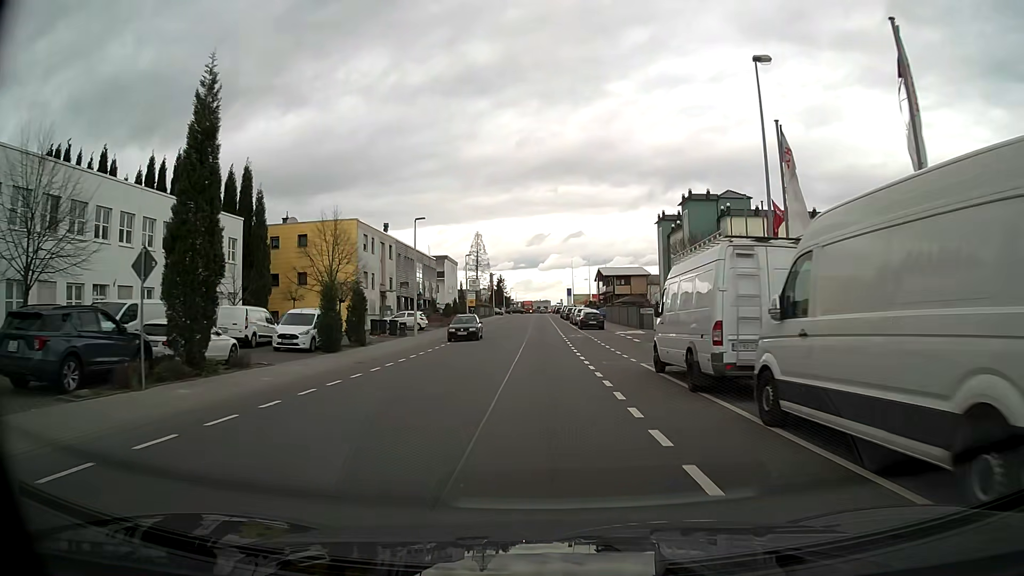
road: tertiary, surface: asphalt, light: Day
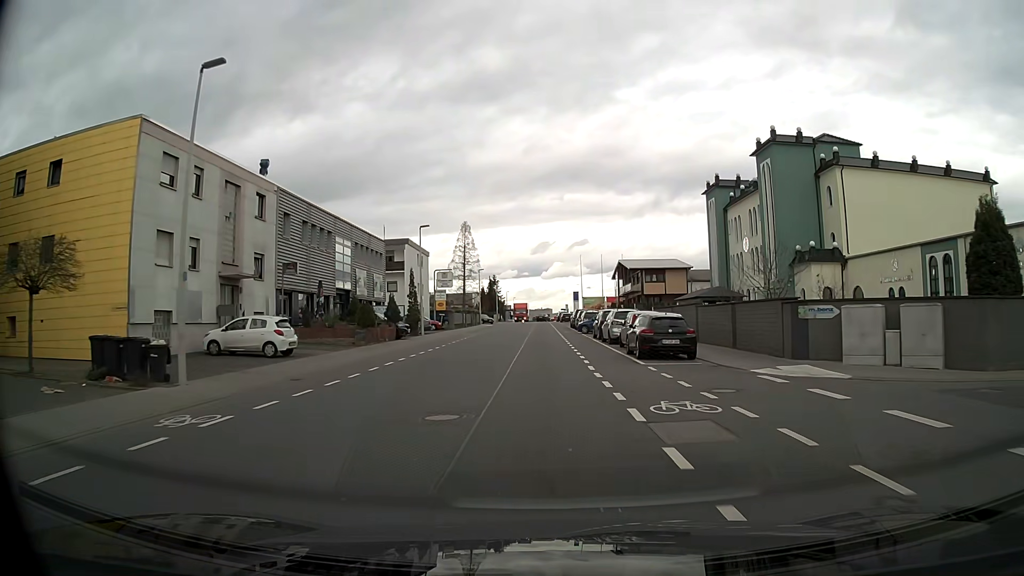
(0.0, +29.9) m; 0°
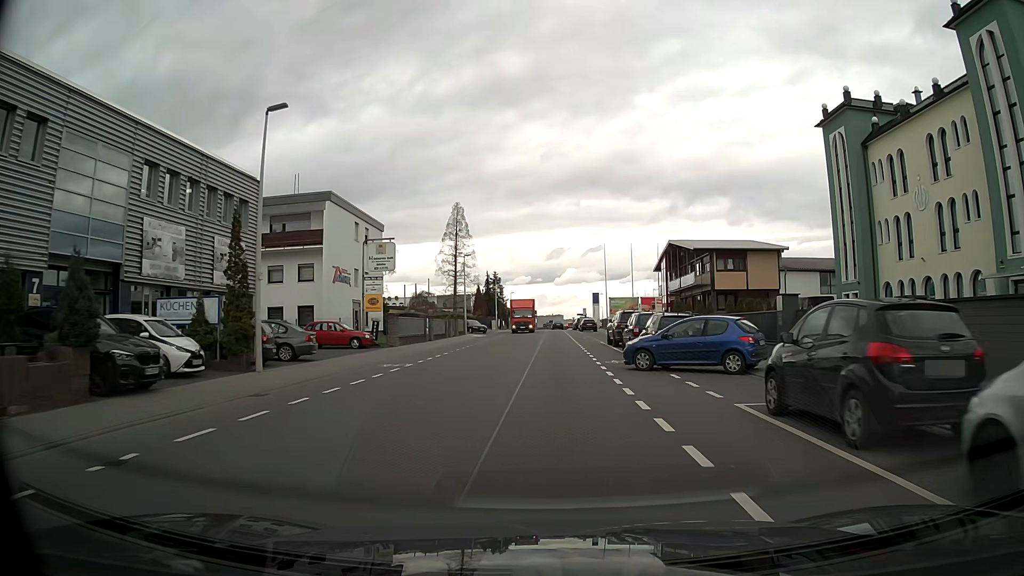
(-0.1, +29.1) m; -1°
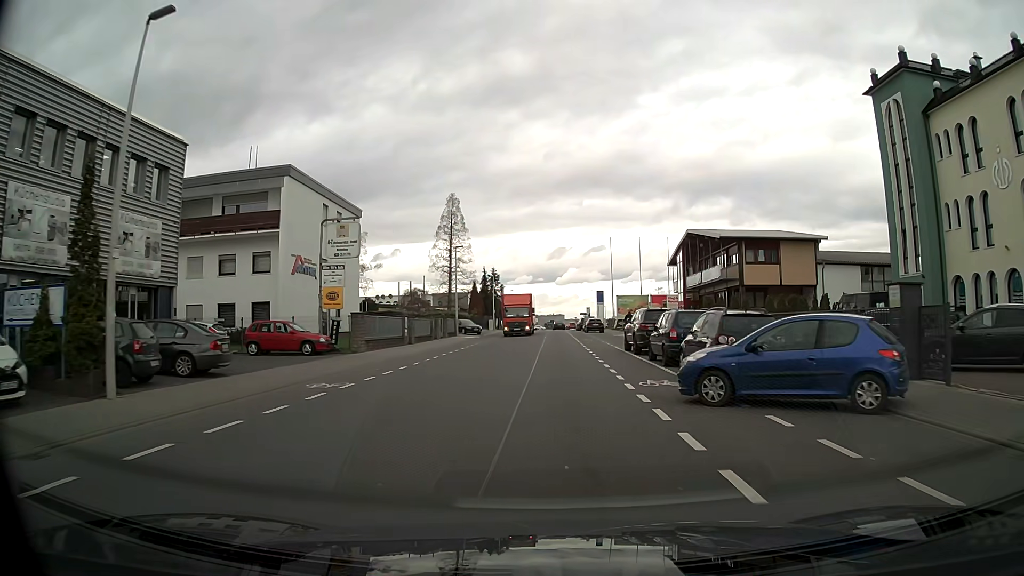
(0.0, +7.4) m; 0°
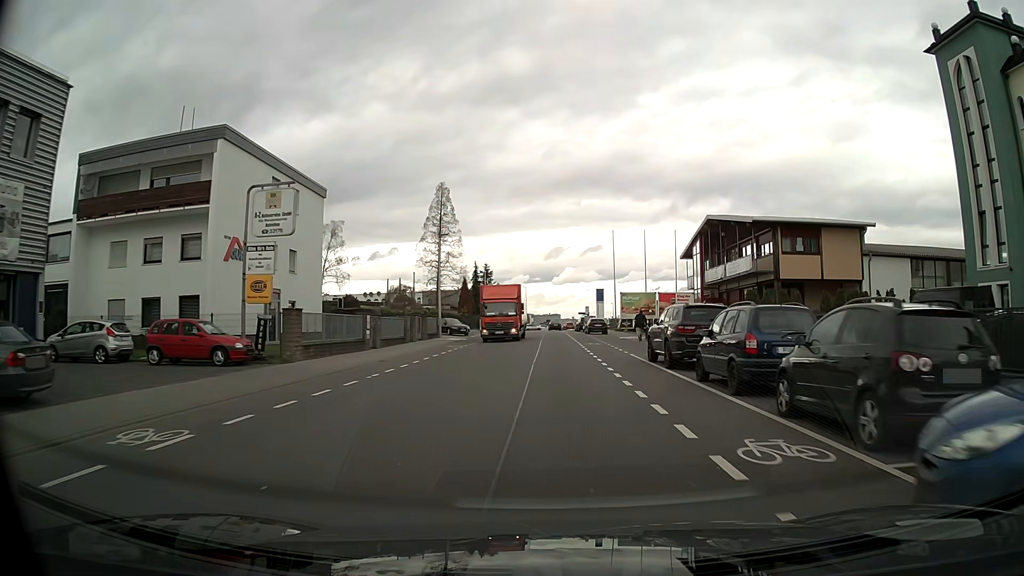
(0.0, +7.6) m; 0°
